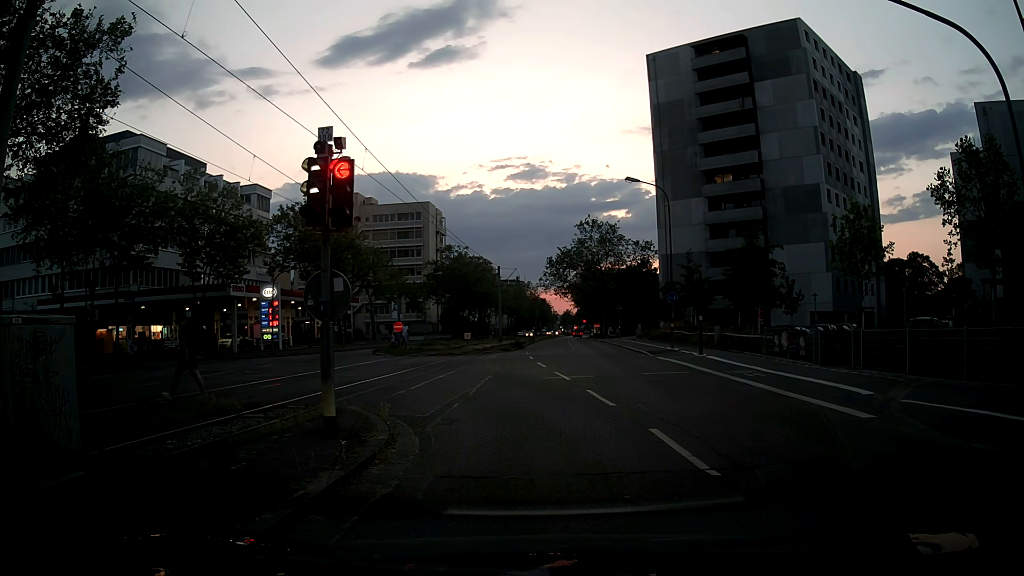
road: tertiary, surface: asphalt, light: Dusk
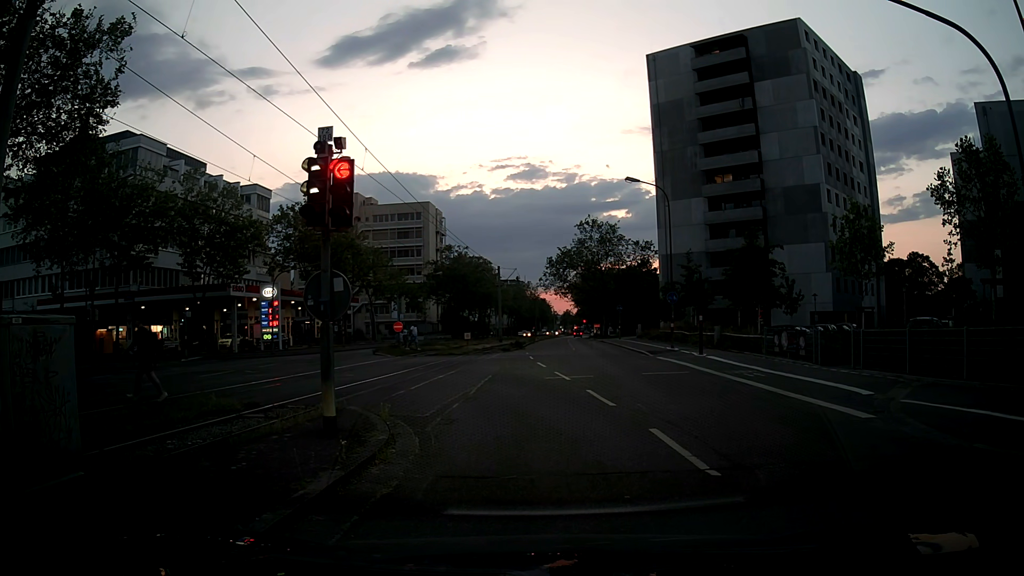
(0.0, 0.0) m; 0°
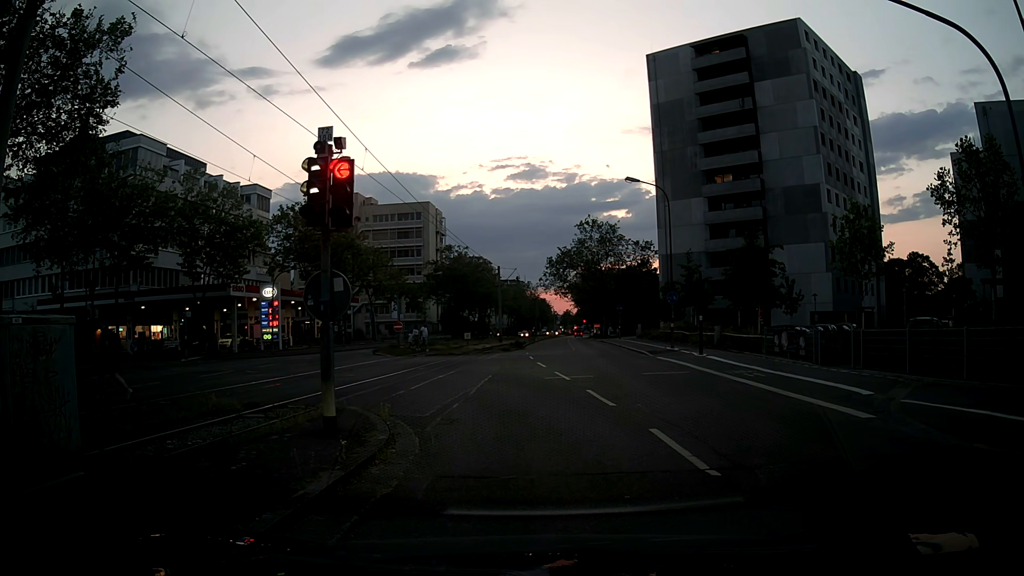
(0.0, 0.0) m; 0°
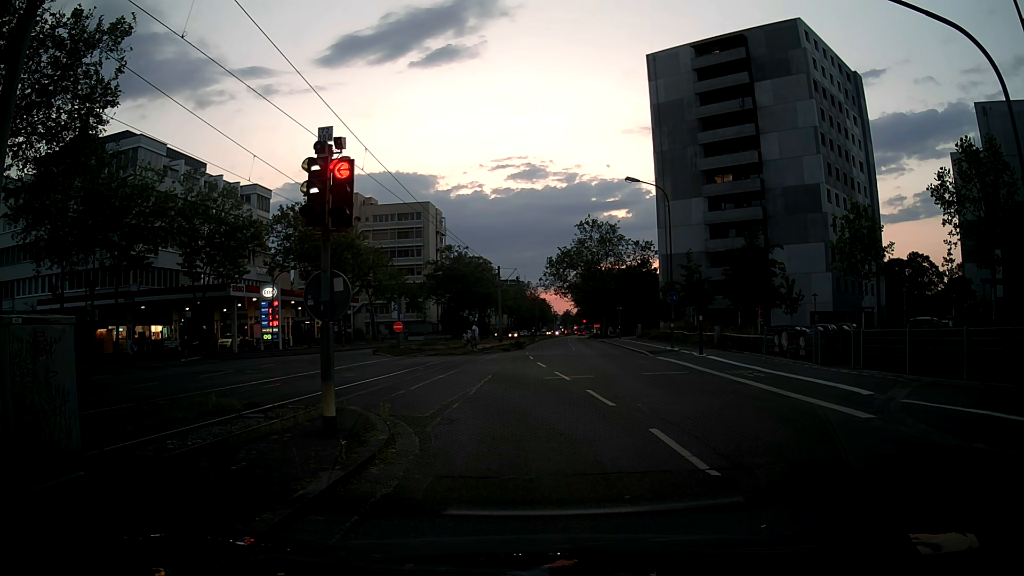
(0.0, 0.0) m; 0°
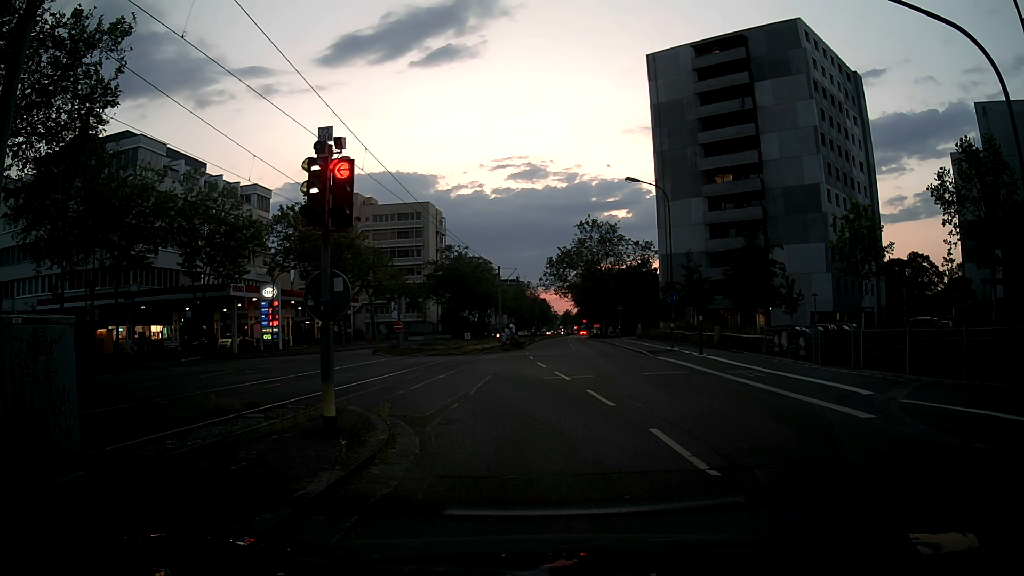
(0.0, 0.0) m; 0°
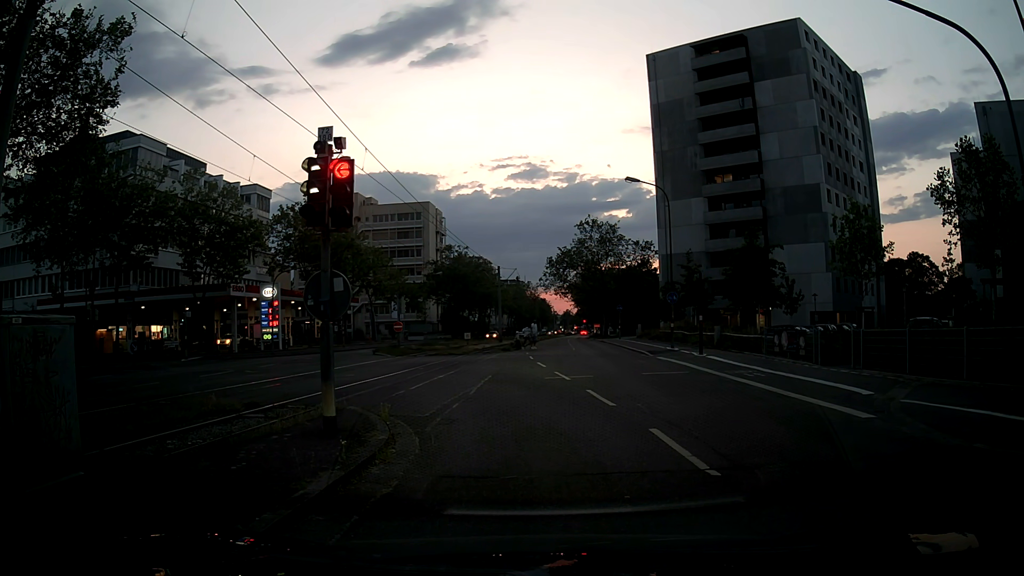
(0.0, 0.0) m; 0°
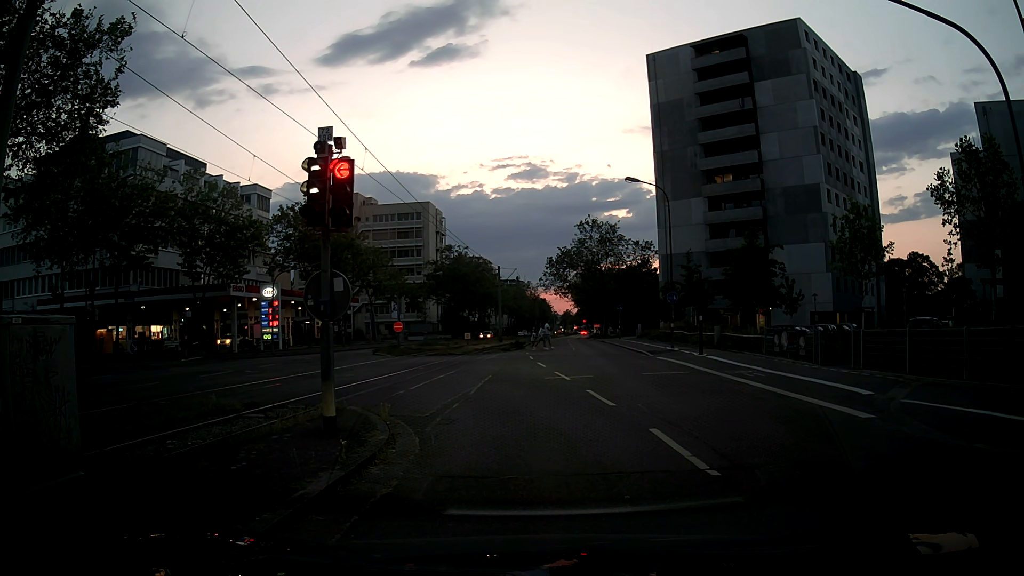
(0.0, 0.0) m; 0°
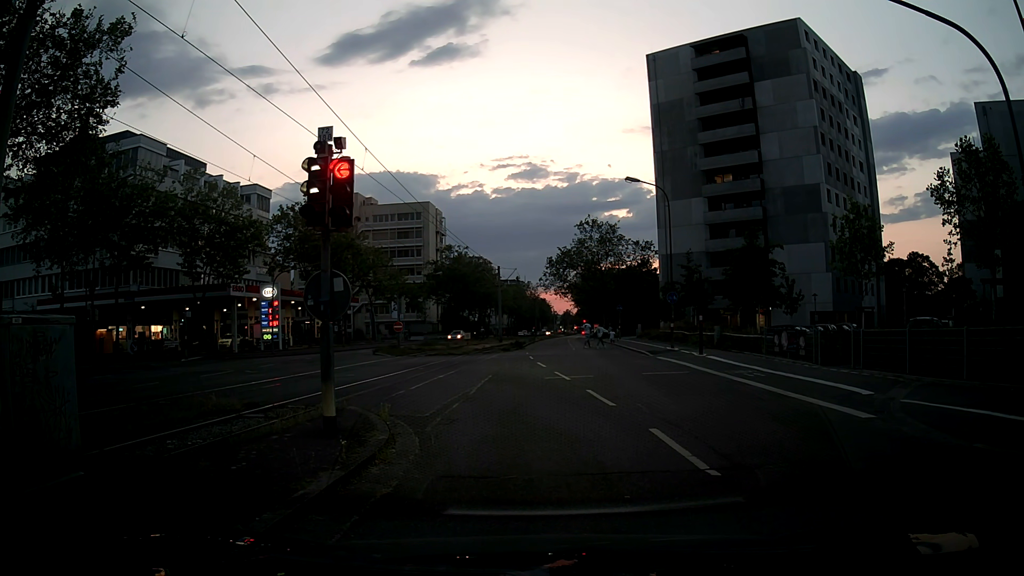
(0.0, 0.0) m; 0°
